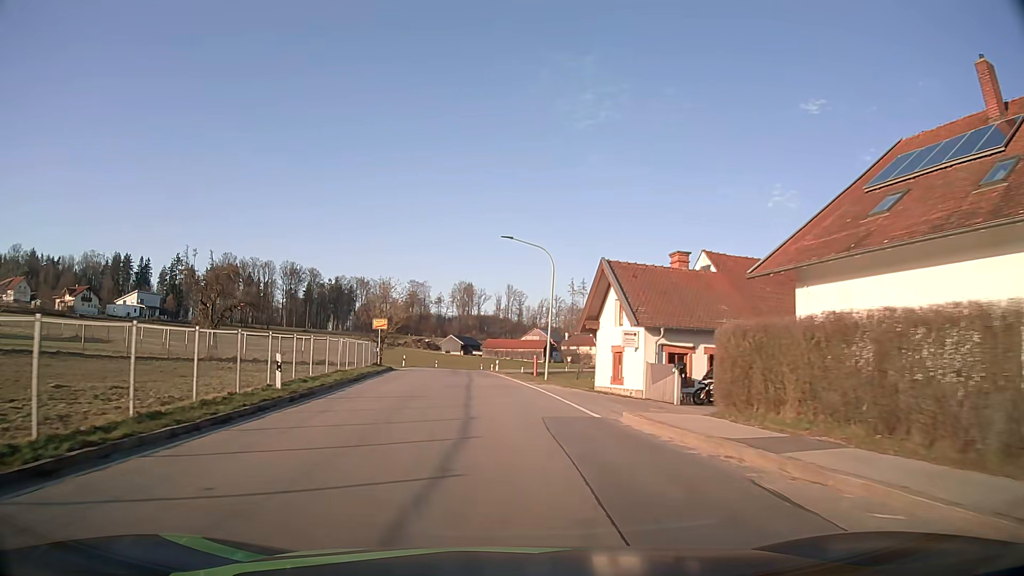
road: tertiary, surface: asphalt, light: Day
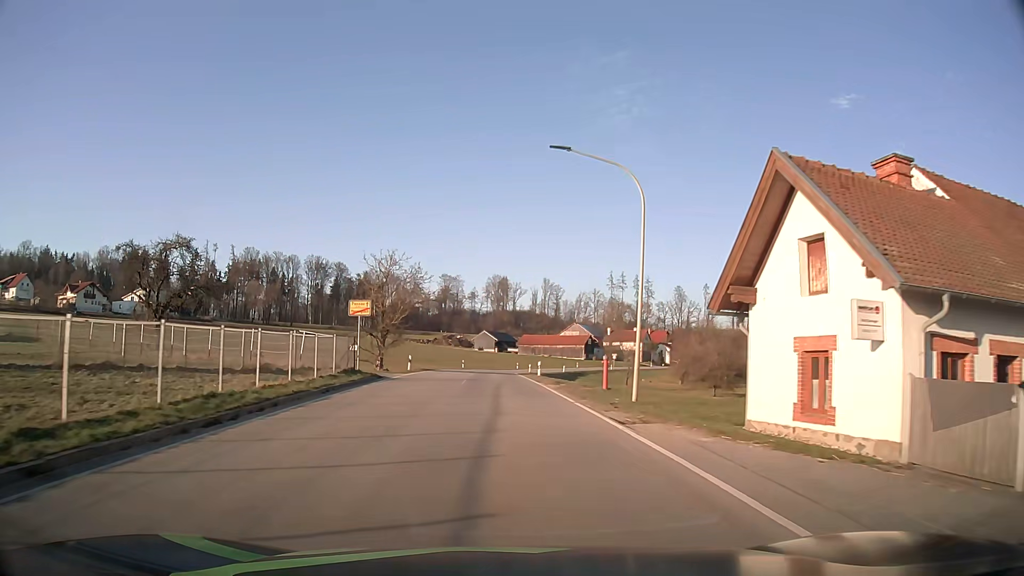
(-0.5, +16.1) m; -3°
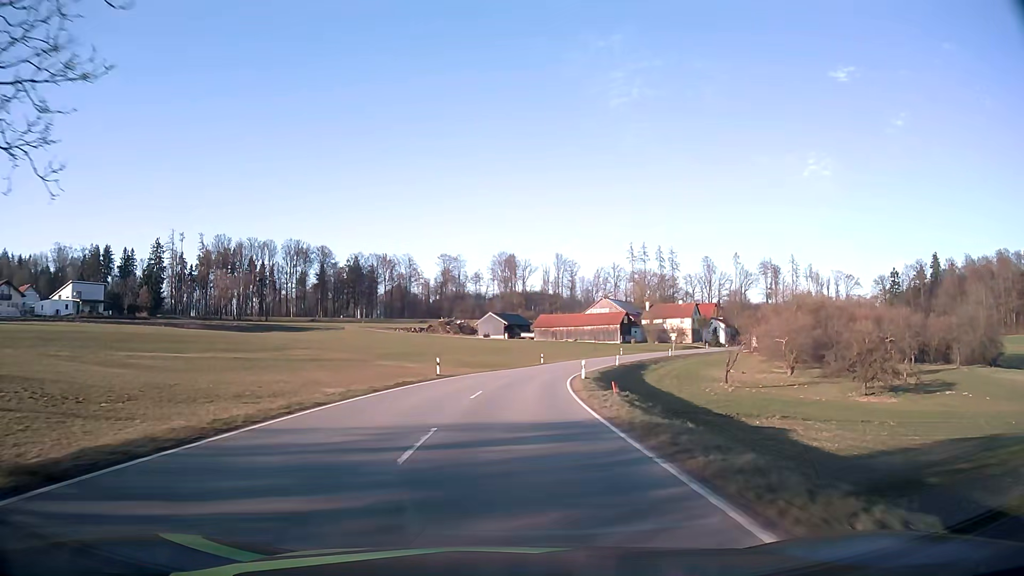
(-0.8, +43.5) m; -1°
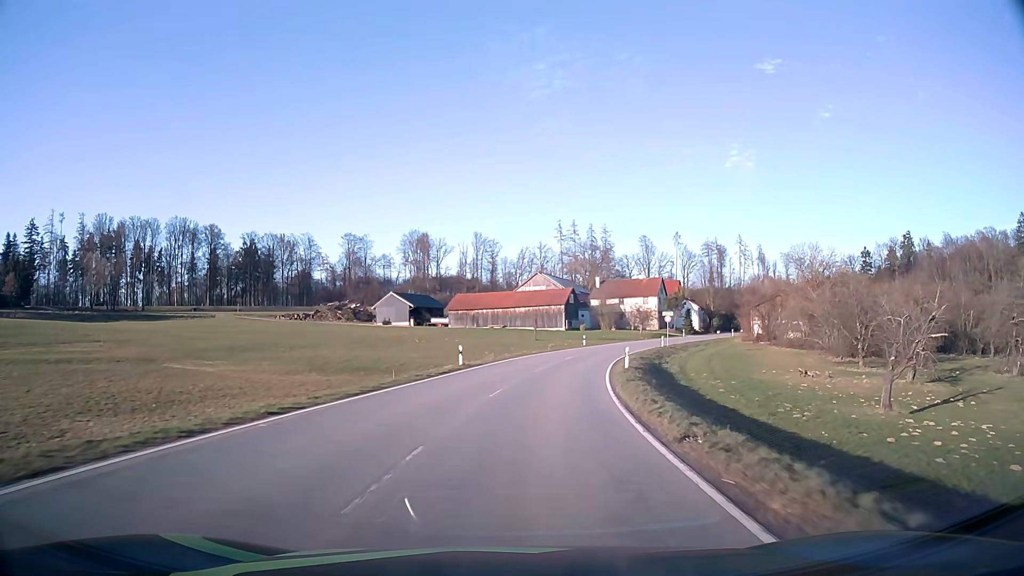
(+1.7, +38.9) m; +7°
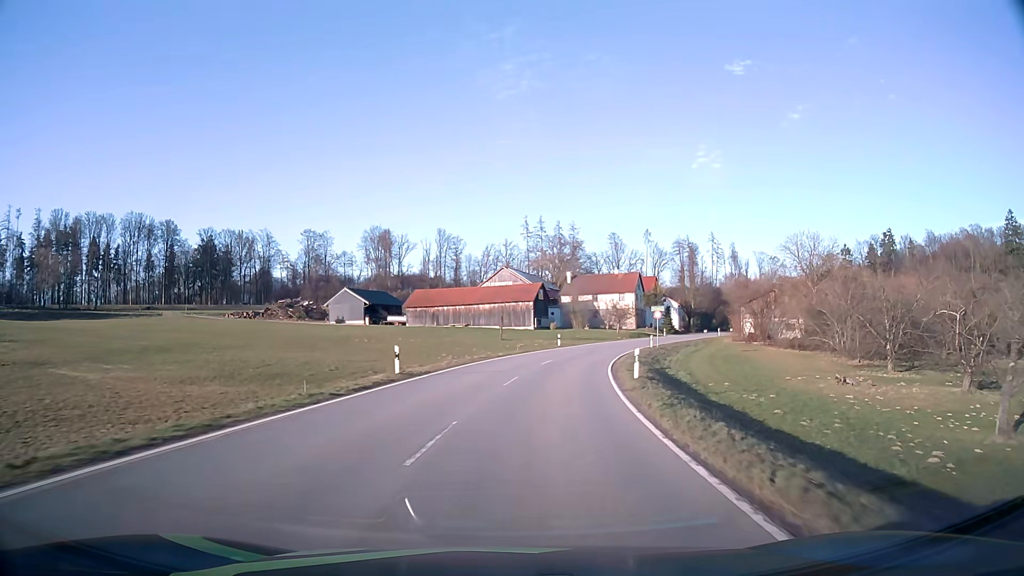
(+0.2, +10.0) m; +3°
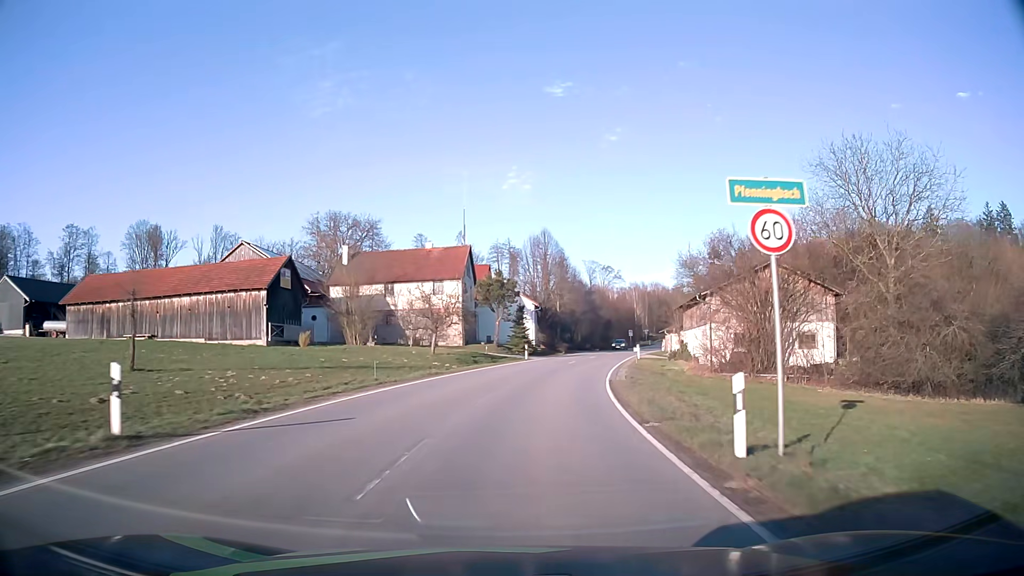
(+7.0, +48.7) m; +17°
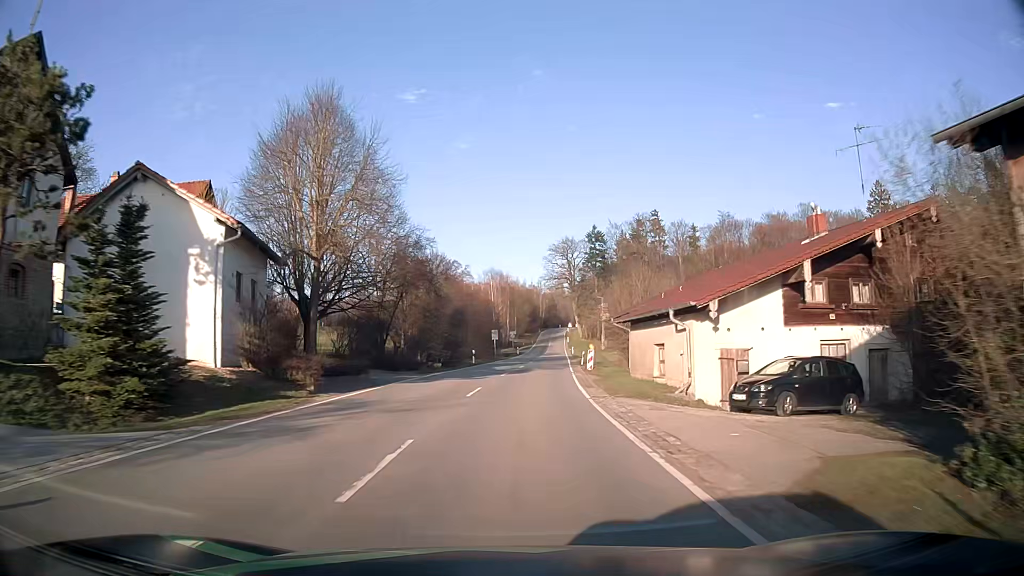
(+6.6, +47.5) m; +13°
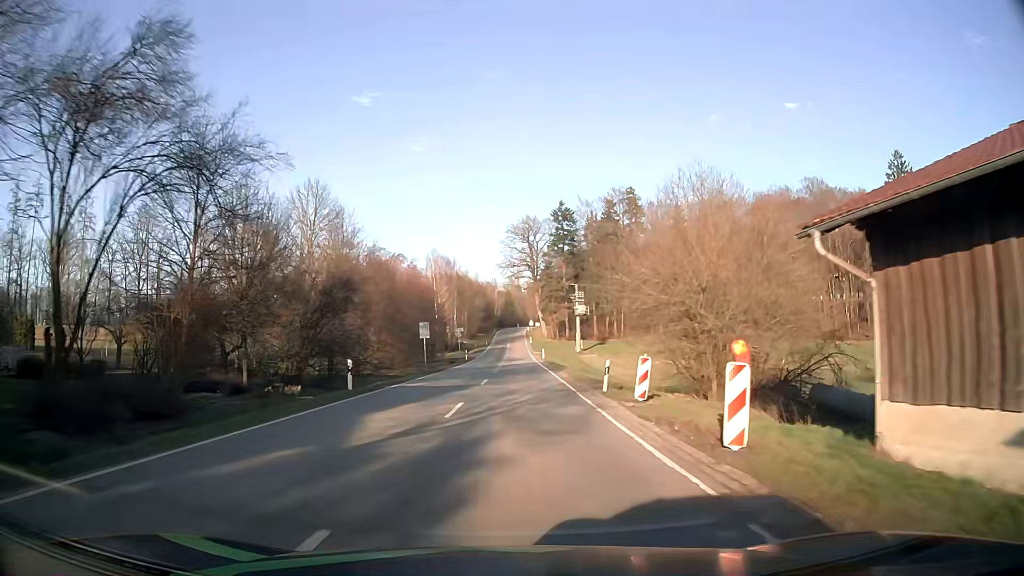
(+1.1, +28.6) m; +4°
(0, +10) (0, +20) (0, +30) (+1, +40) (+1, +50) (+1, +60) (+1, +70) (+1, +80) (+1, +90) (+1, +100) m
